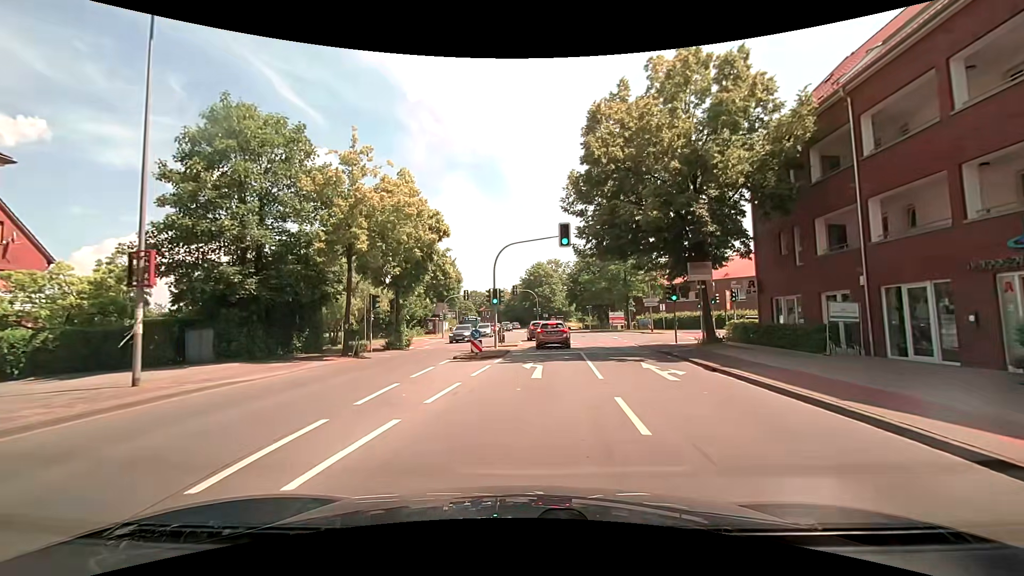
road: secondary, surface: asphalt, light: Day
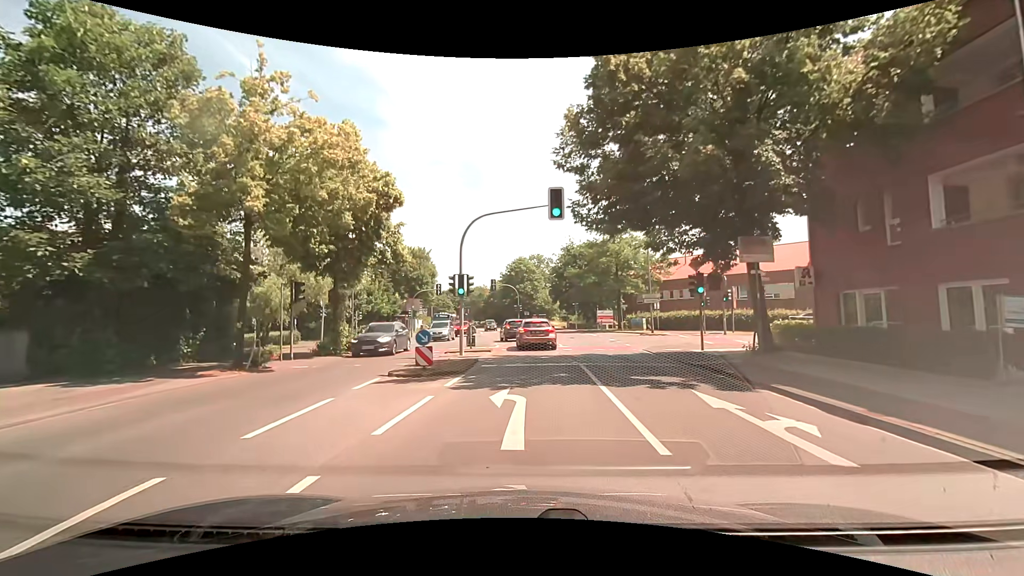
(+0.1, +6.9) m; +1°
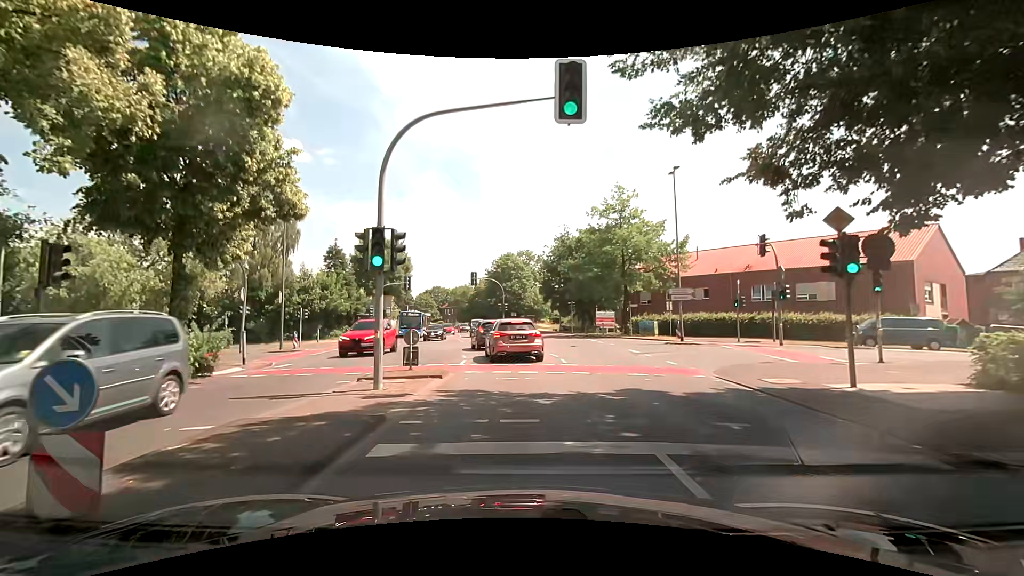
(+0.2, +9.7) m; +1°
